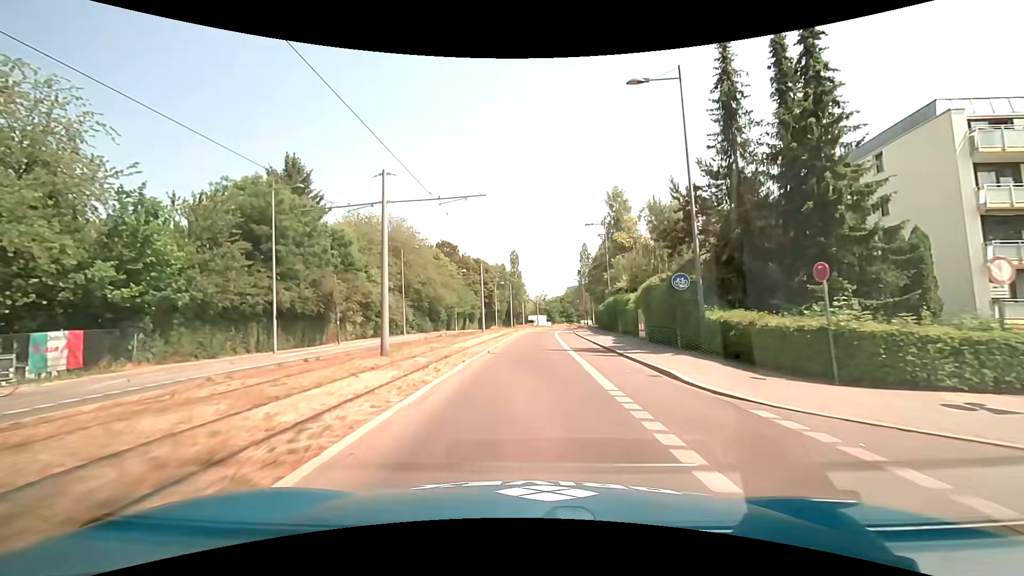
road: secondary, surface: asphalt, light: Day
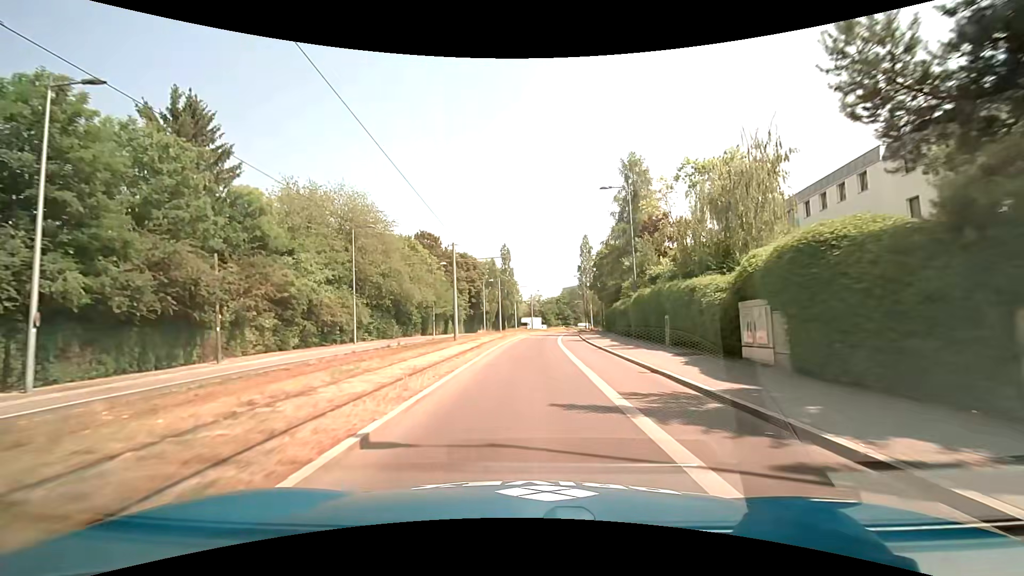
(+0.1, +14.5) m; +1°
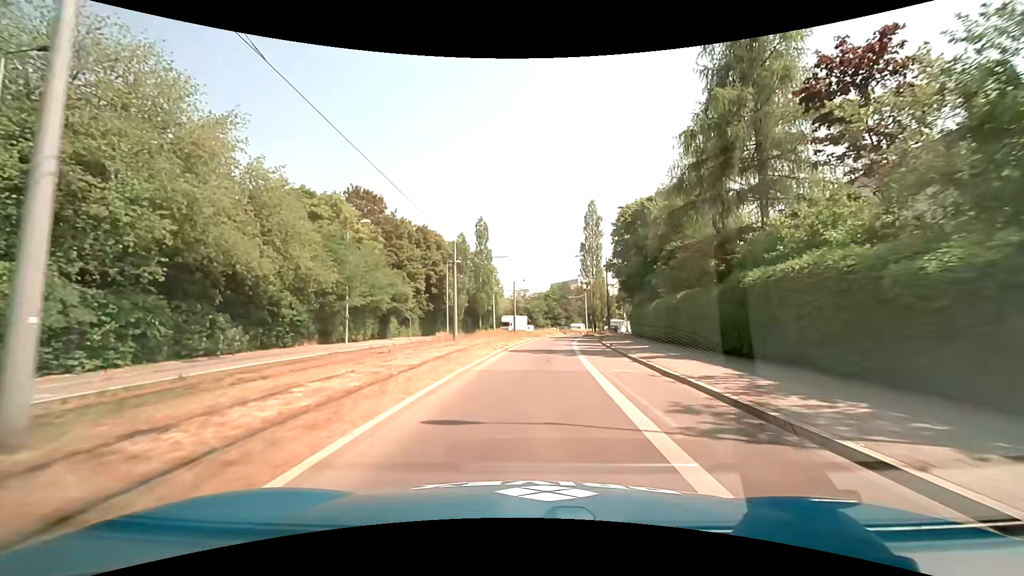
(+0.5, +29.1) m; +2°
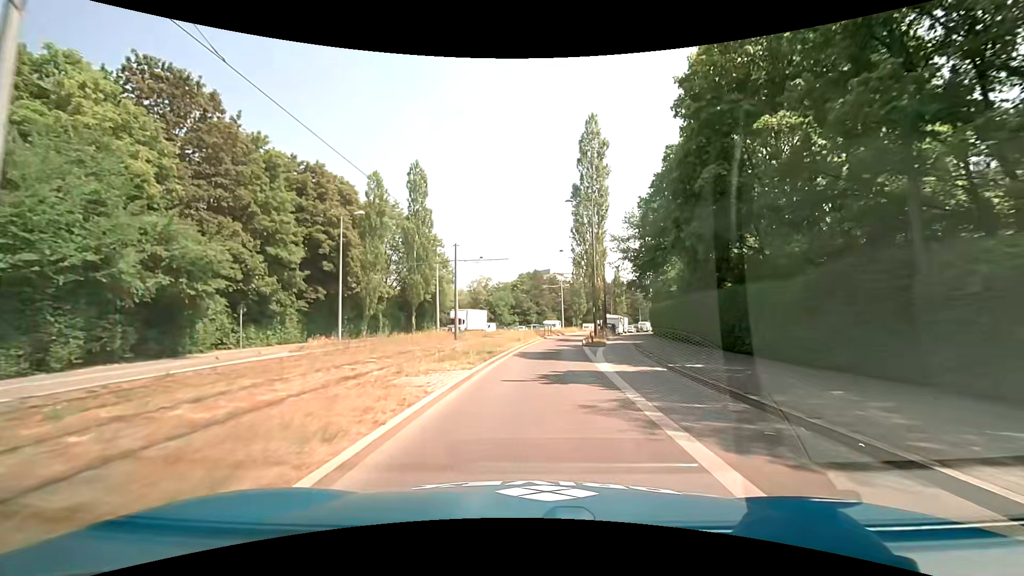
(+0.9, +29.3) m; +4°
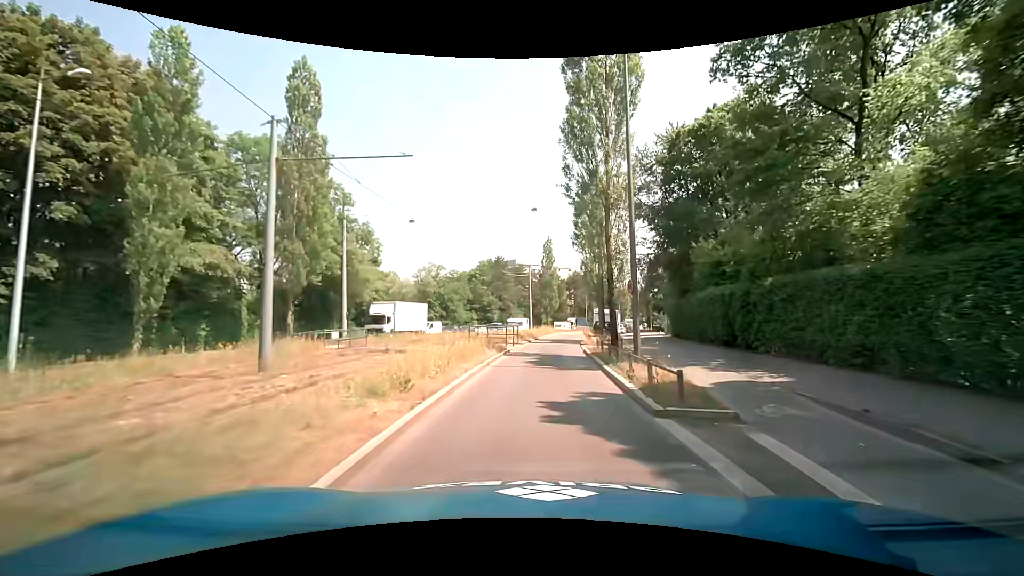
(+0.8, +22.1) m; +4°
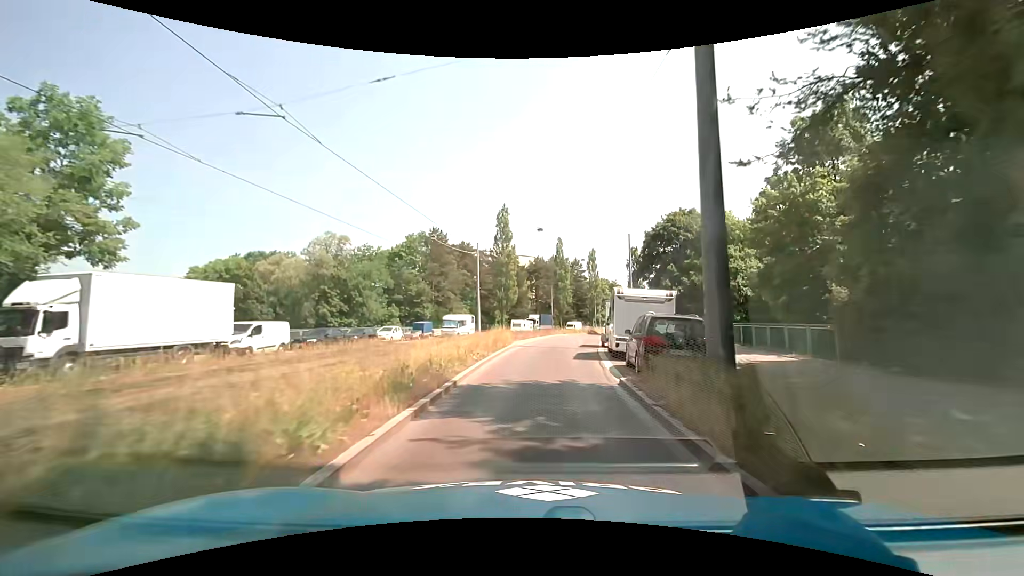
(+1.3, +29.5) m; +5°
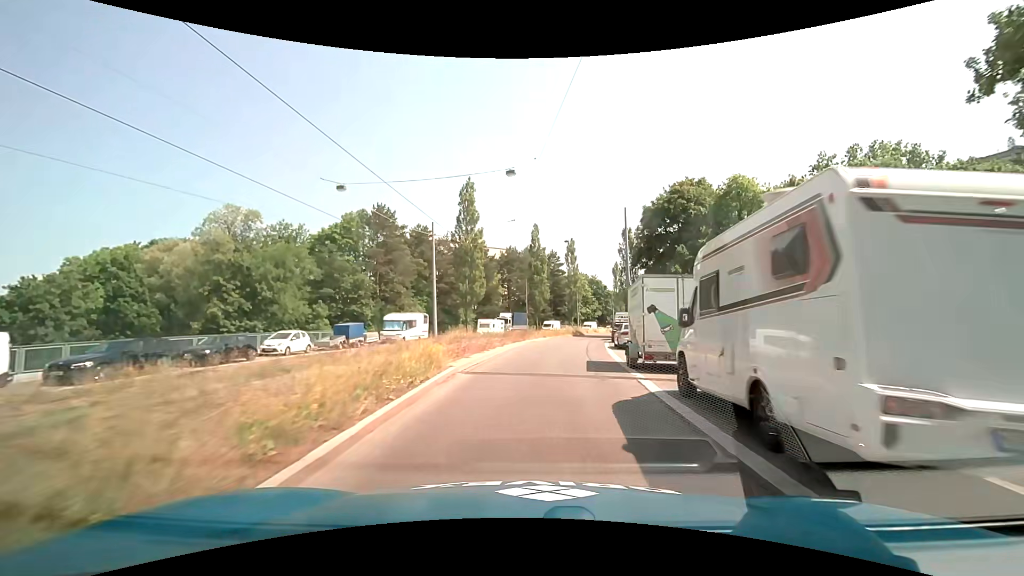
(+0.3, +14.8) m; +3°
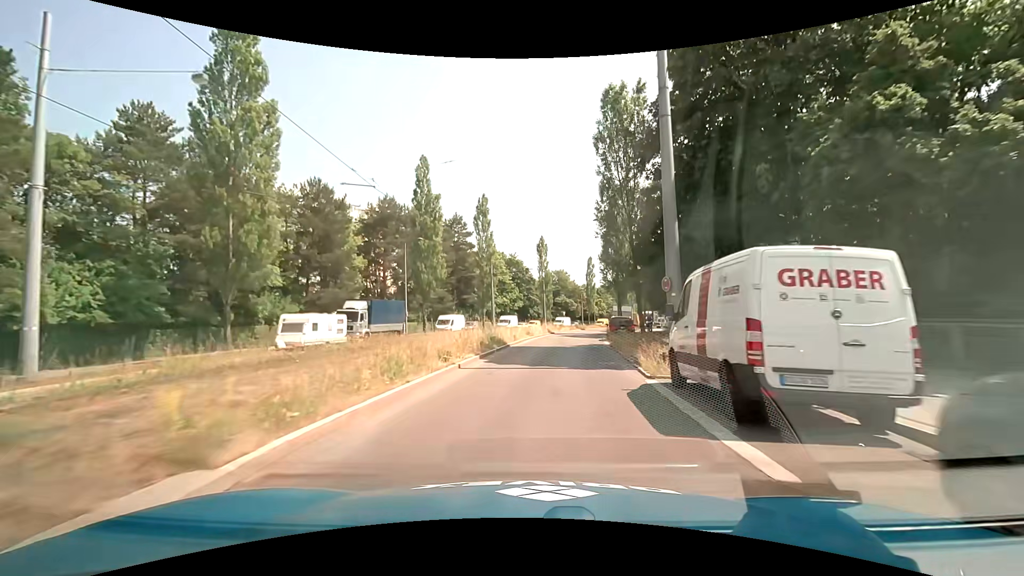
(+3.2, +36.7) m; +10°
(0, +10) (+1, +20) (+2, +30) (+3, +40) (+5, +50) (+7, +59) (+9, +69) (+12, +79) (+15, +88) (+18, +98) m
